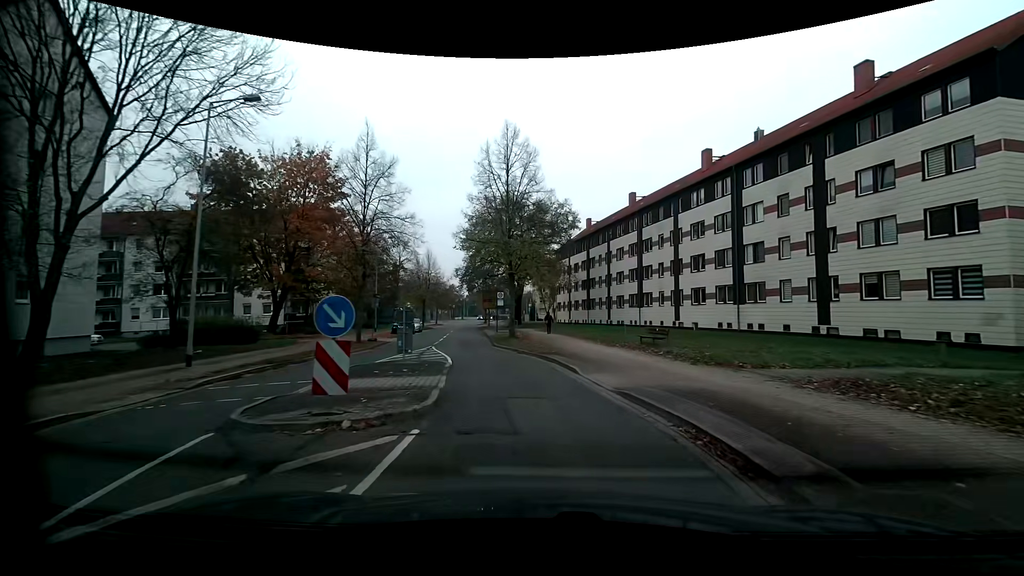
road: residential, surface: asphalt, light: Day
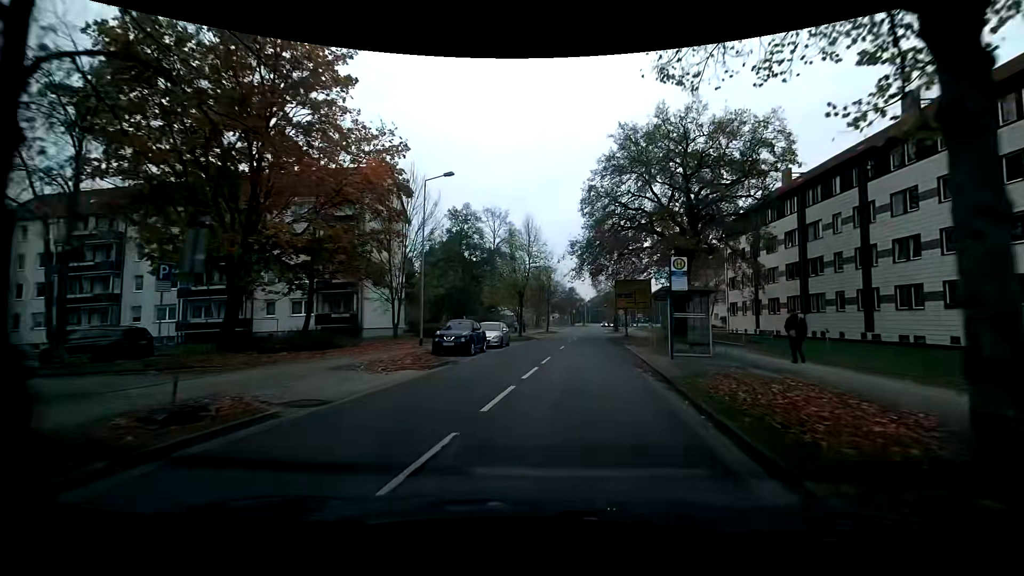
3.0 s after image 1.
(-3.4, +25.5) m; -13°
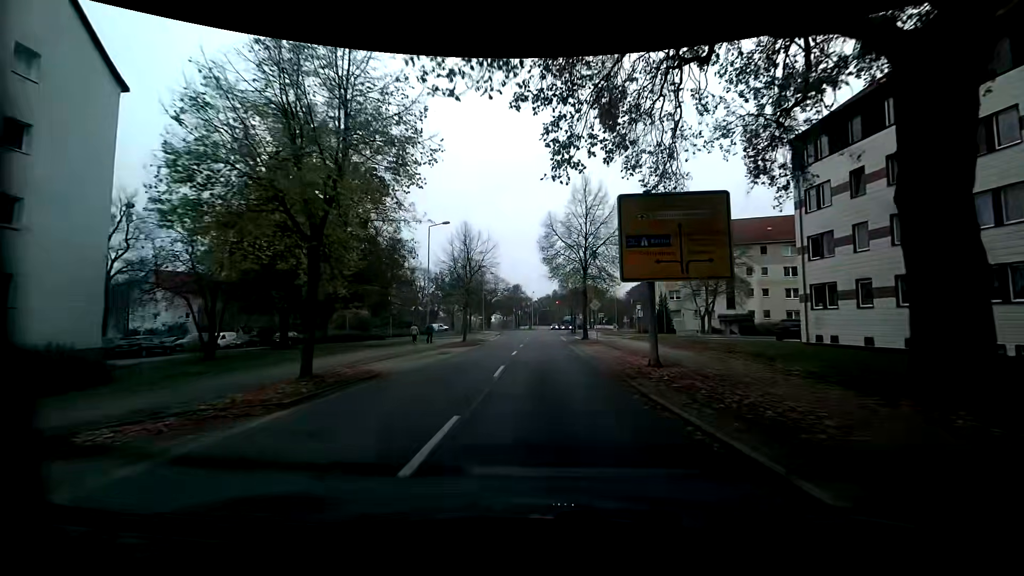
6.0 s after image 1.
(+2.4, +30.3) m; +5°
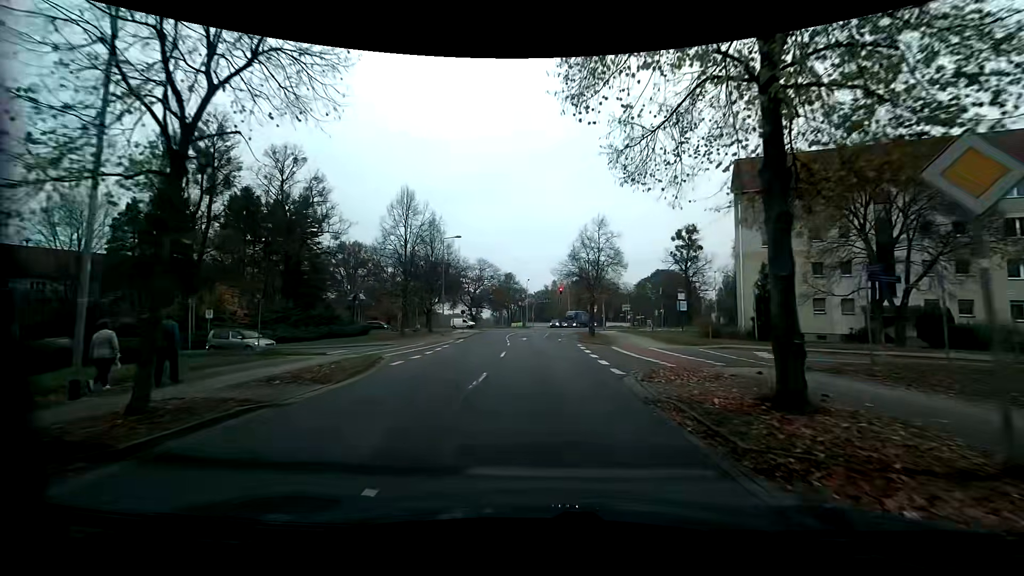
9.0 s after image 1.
(+0.2, +30.2) m; +1°
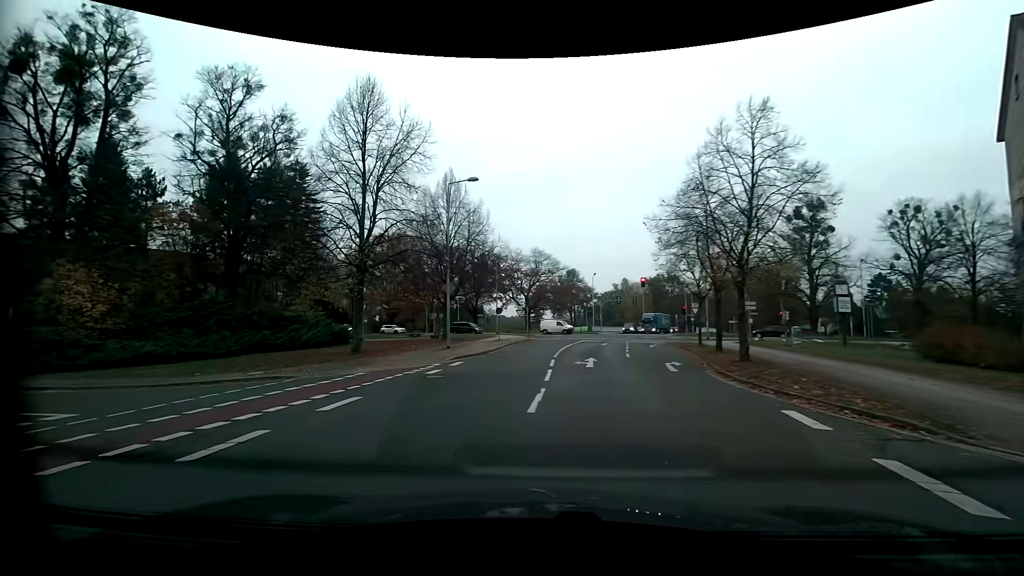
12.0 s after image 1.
(-0.4, +19.9) m; -7°
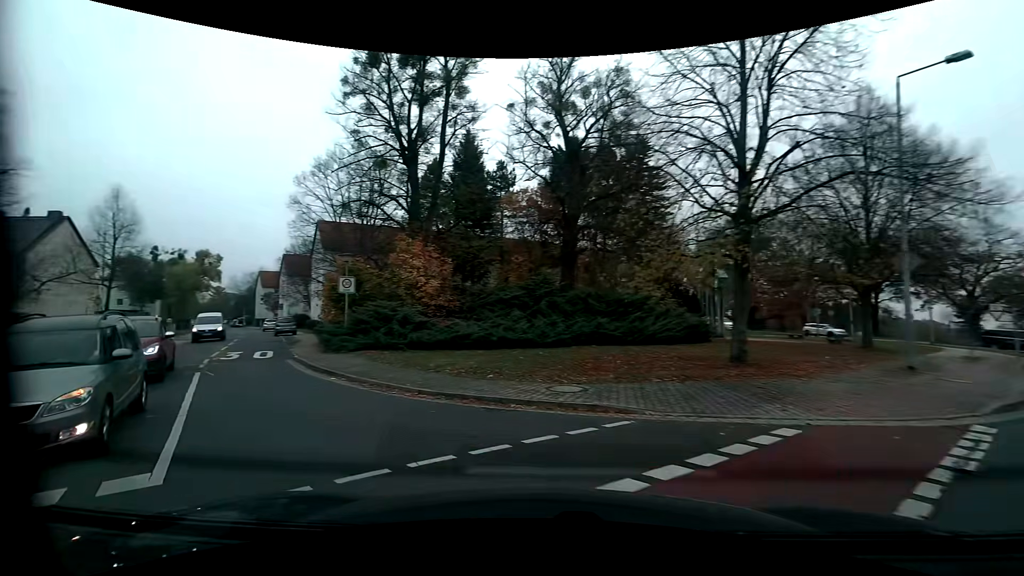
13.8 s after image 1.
(-2.9, +8.6) m; -38°
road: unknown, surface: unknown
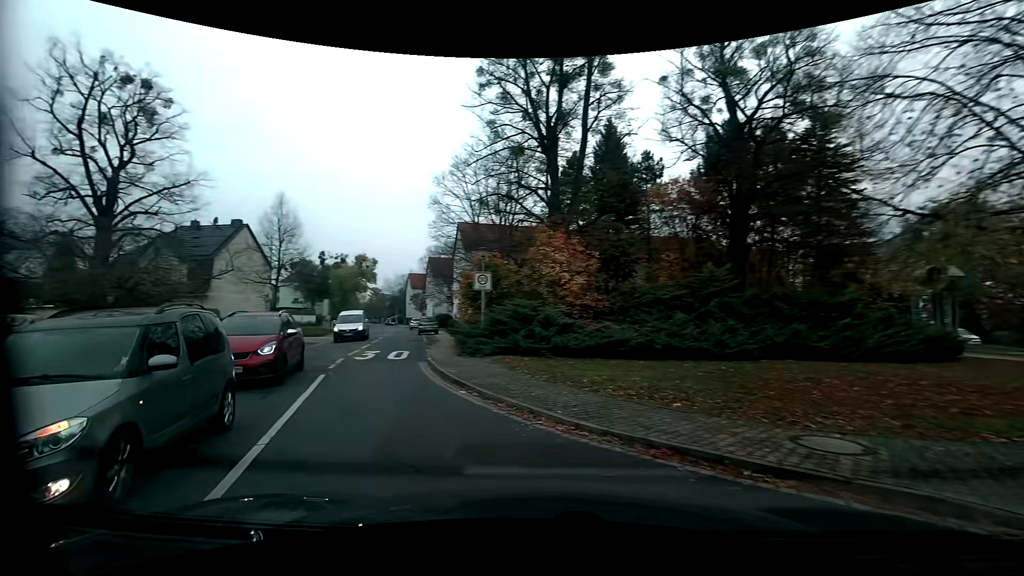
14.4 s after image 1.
(-0.5, +3.1) m; -15°
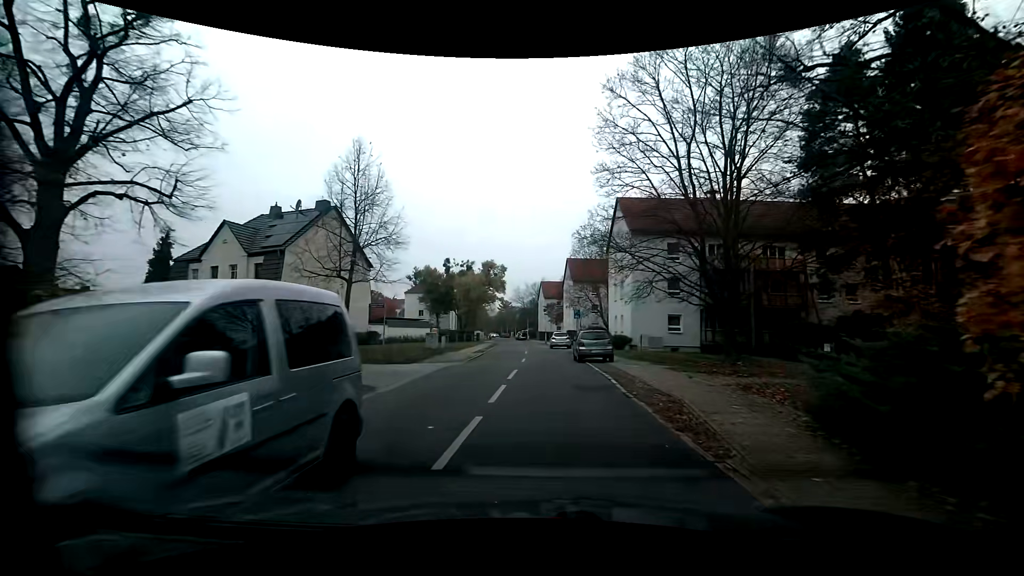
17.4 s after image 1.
(-5.4, +18.1) m; -15°
(0, +10) (0, +20) (0, +30) (-1, +40) (-1, +50) (-1, +60) (-2, +70) (-2, +80) (-3, +90) (-5, +100) m
